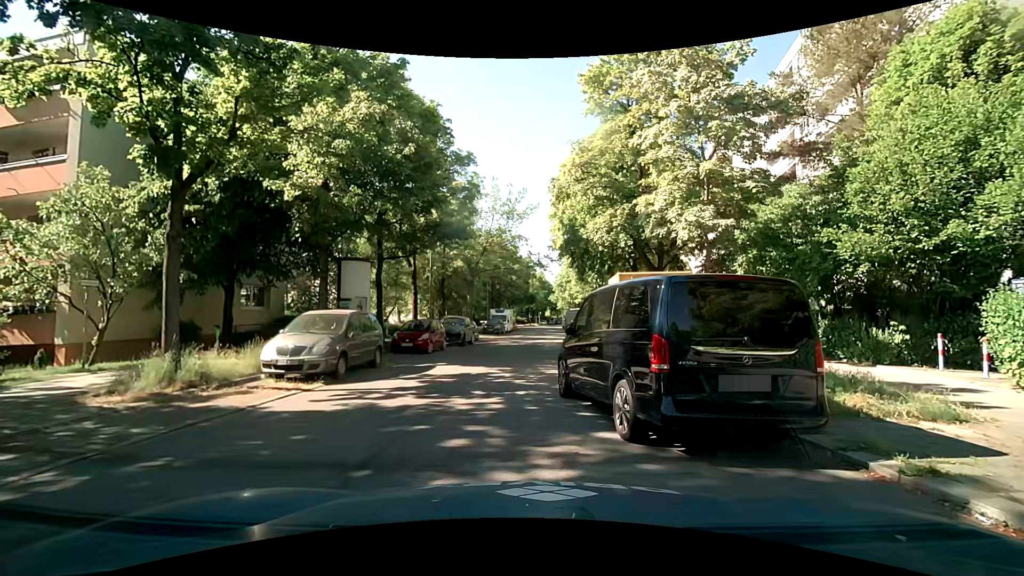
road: residential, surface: asphalt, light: Day
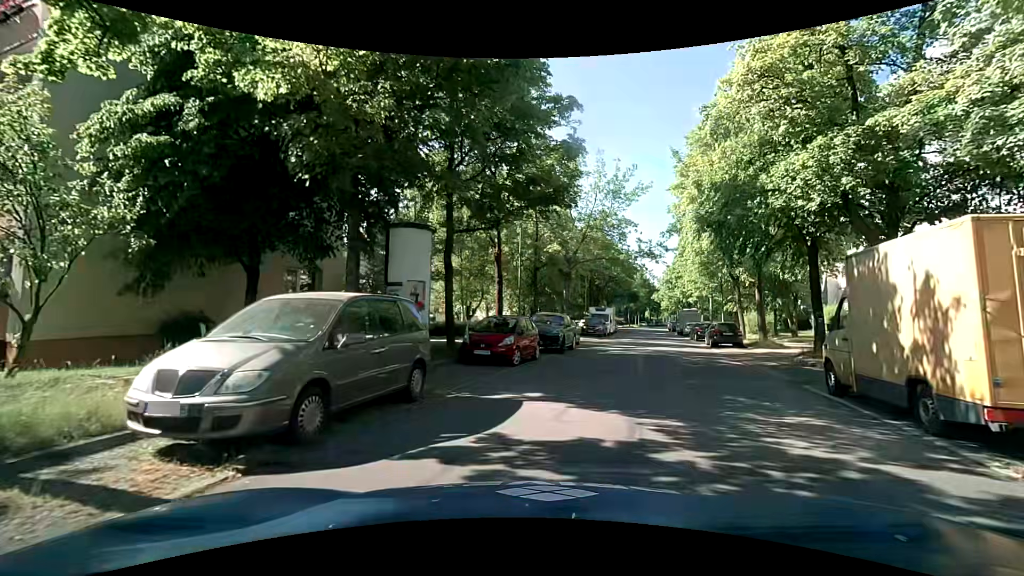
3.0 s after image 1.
(-1.3, +7.6) m; -13°
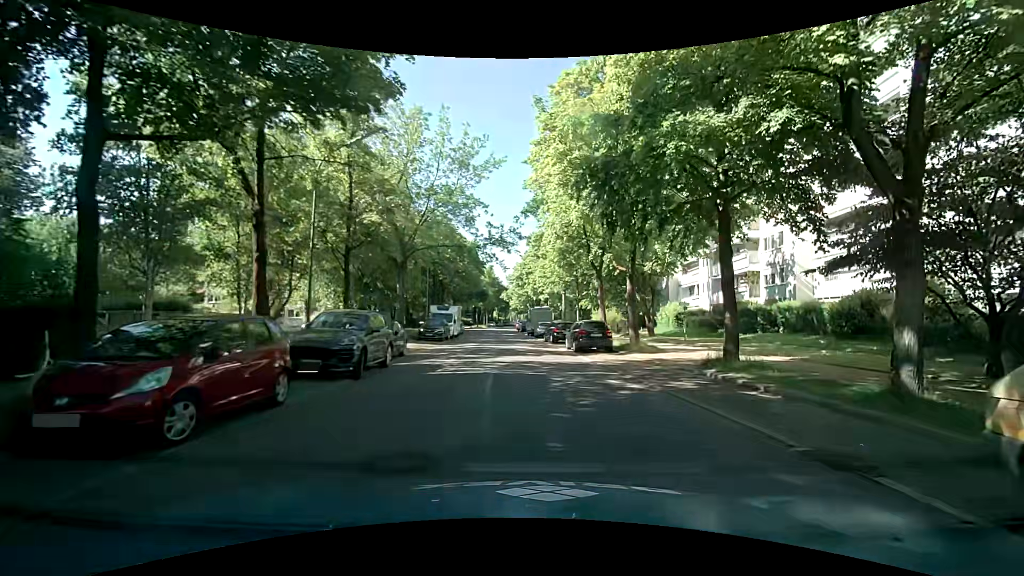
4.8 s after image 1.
(+1.3, +8.5) m; +18°
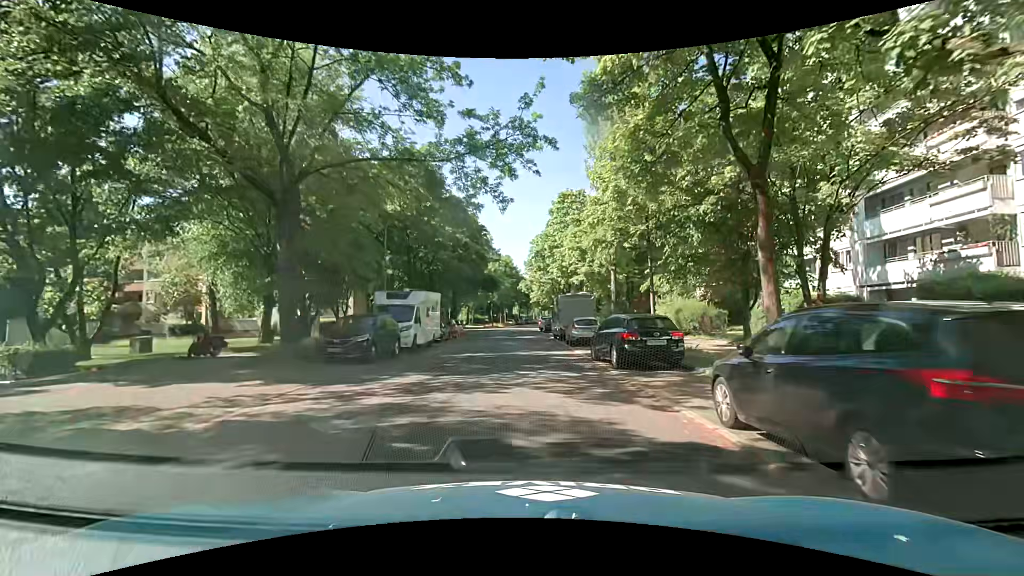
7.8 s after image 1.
(-0.5, +19.7) m; -3°
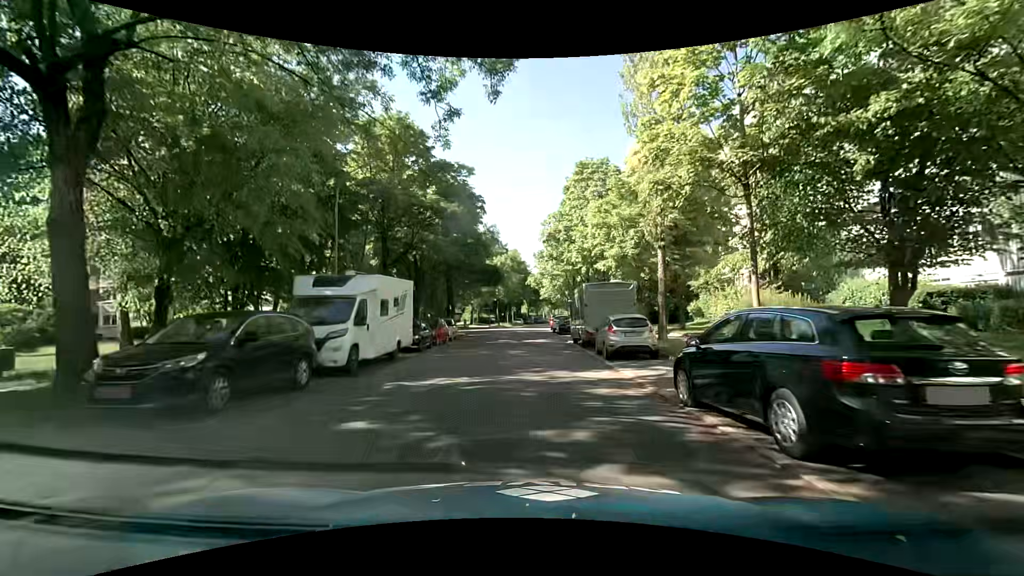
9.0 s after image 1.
(-0.1, +8.6) m; 0°
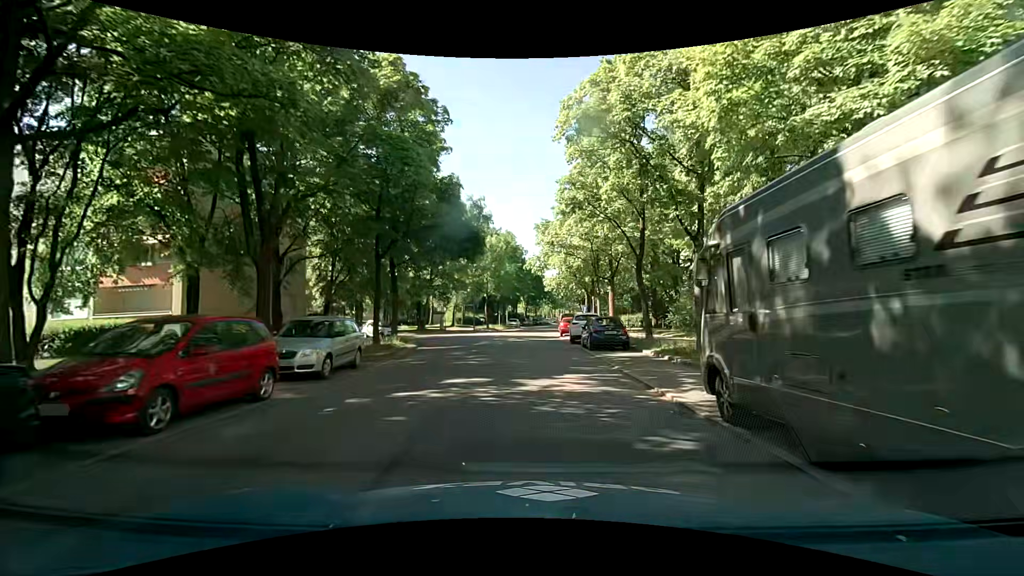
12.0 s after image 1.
(-0.7, +20.6) m; -1°
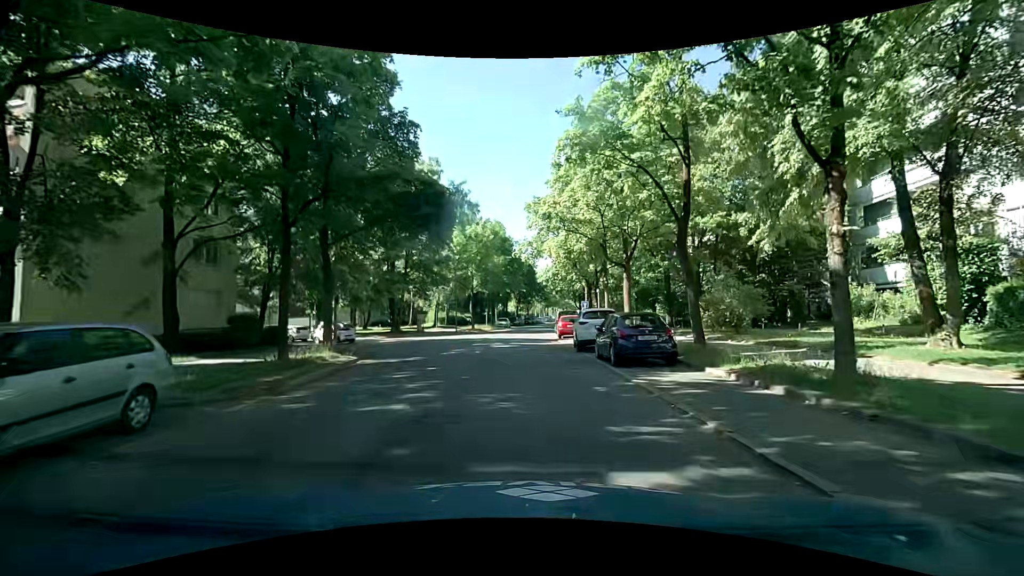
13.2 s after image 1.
(+0.1, +7.9) m; +1°
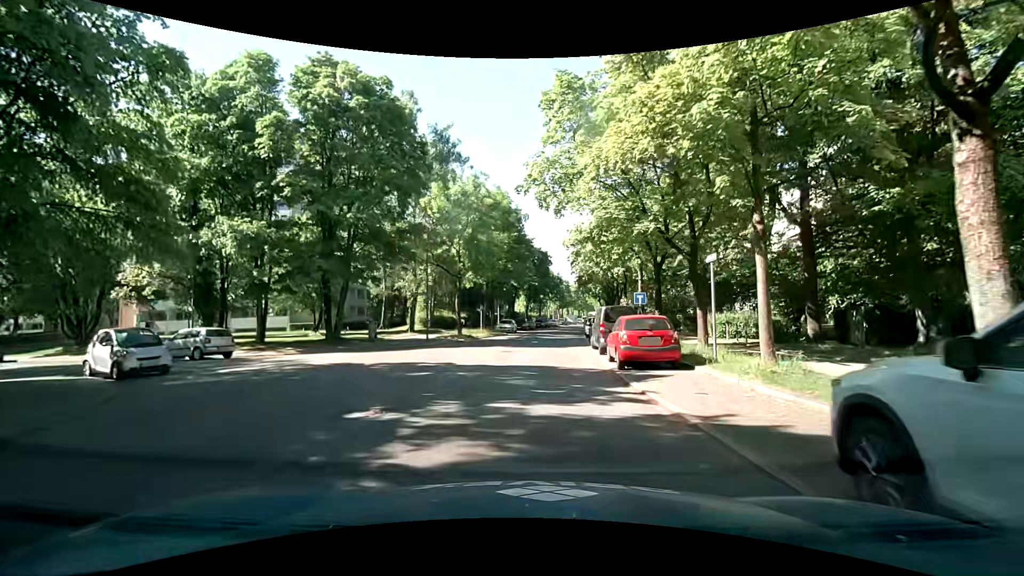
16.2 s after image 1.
(-0.3, +18.8) m; 0°
(0, +10) (0, +20) (0, +30) (+1, +40) (+1, +50) (+3, +60) (+3, +70) (+4, +80) (+5, +90) (+7, +100) m
